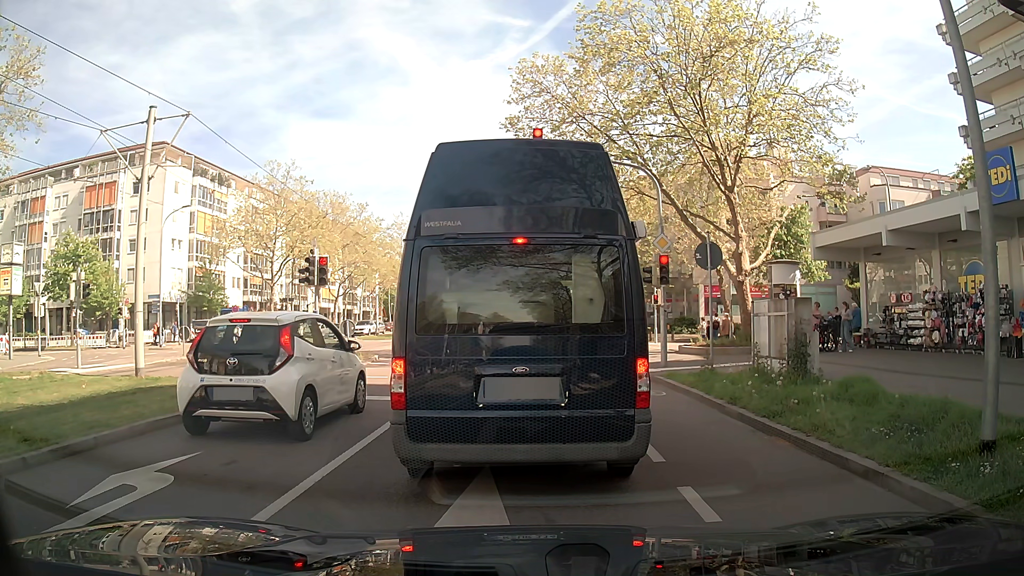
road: tertiary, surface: asphalt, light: Day
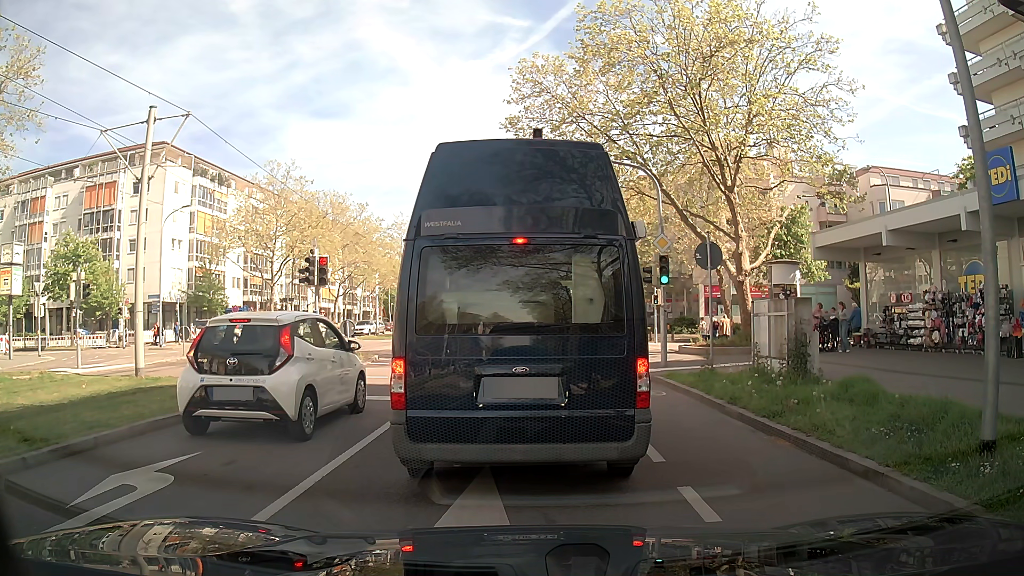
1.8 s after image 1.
(0.0, 0.0) m; 0°
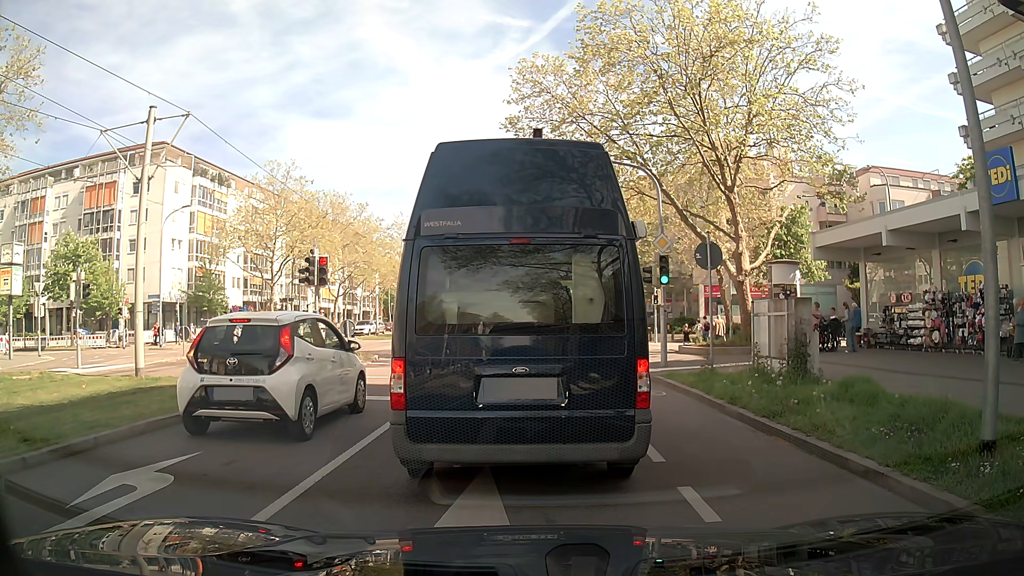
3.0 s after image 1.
(0.0, 0.0) m; 0°
